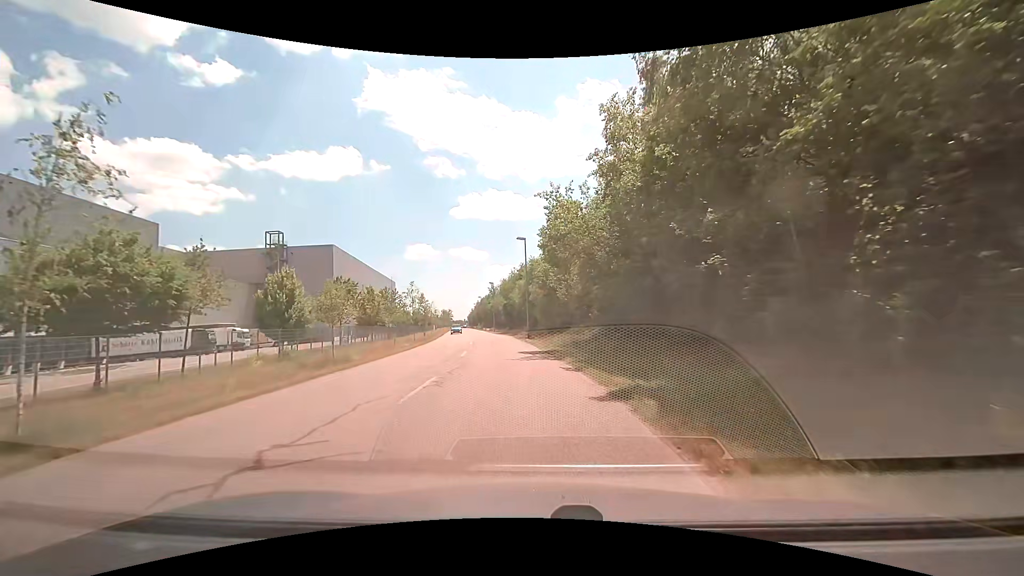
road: unclassified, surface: asphalt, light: Day
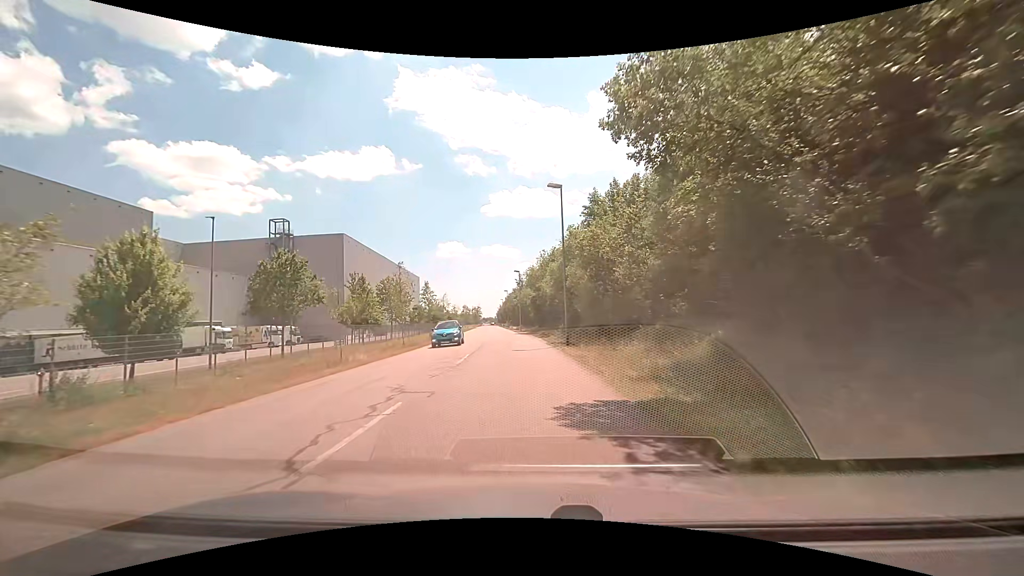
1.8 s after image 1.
(-0.6, +16.1) m; -4°
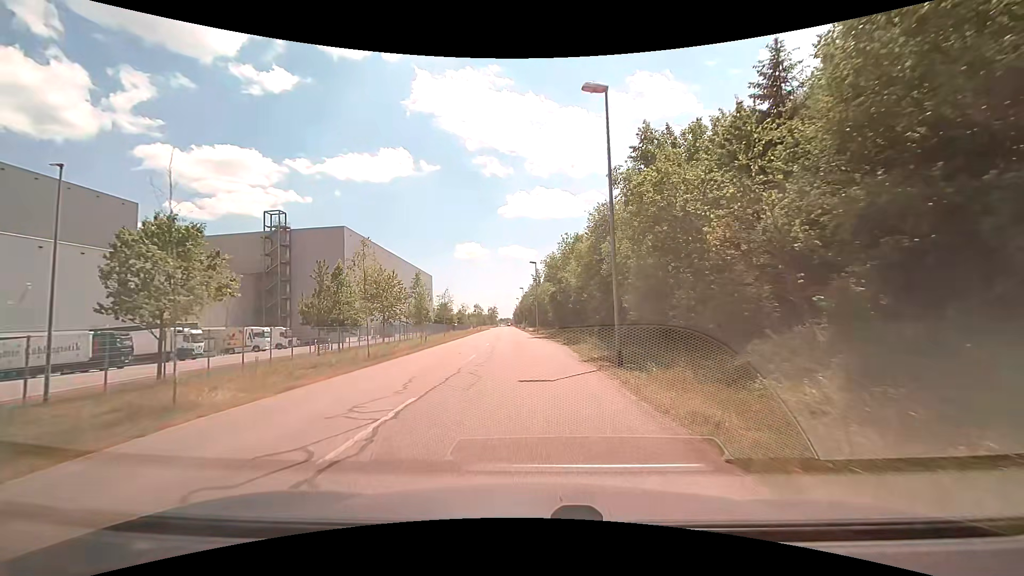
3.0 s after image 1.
(-0.2, +11.6) m; -2°
(0, +10) (0, +20) (-1, +30) (-1, +40) (-2, +50) (-2, +60) (-3, +70) (-3, +80) (-4, +90) (-4, +100) m
